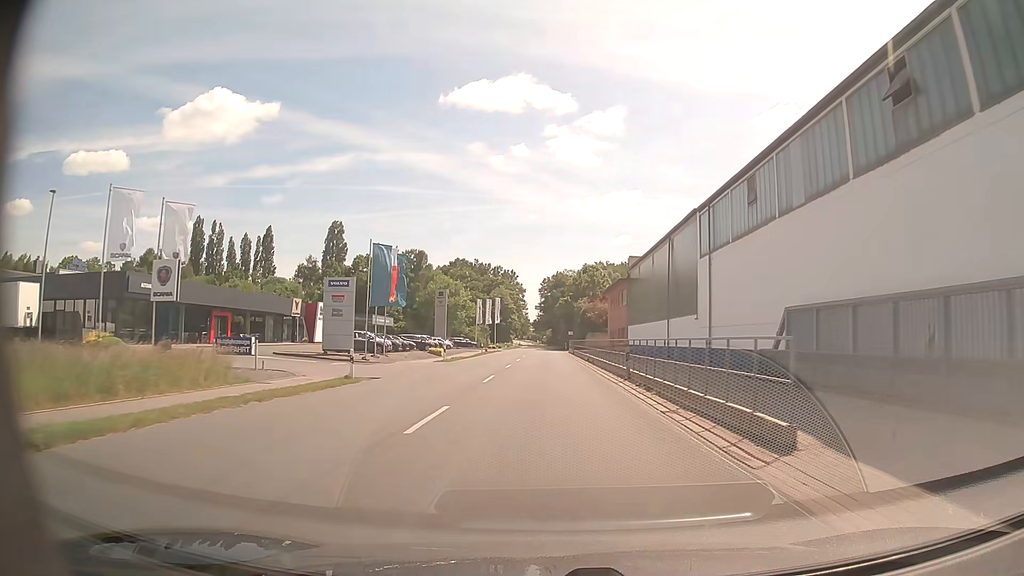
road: secondary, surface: asphalt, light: Day
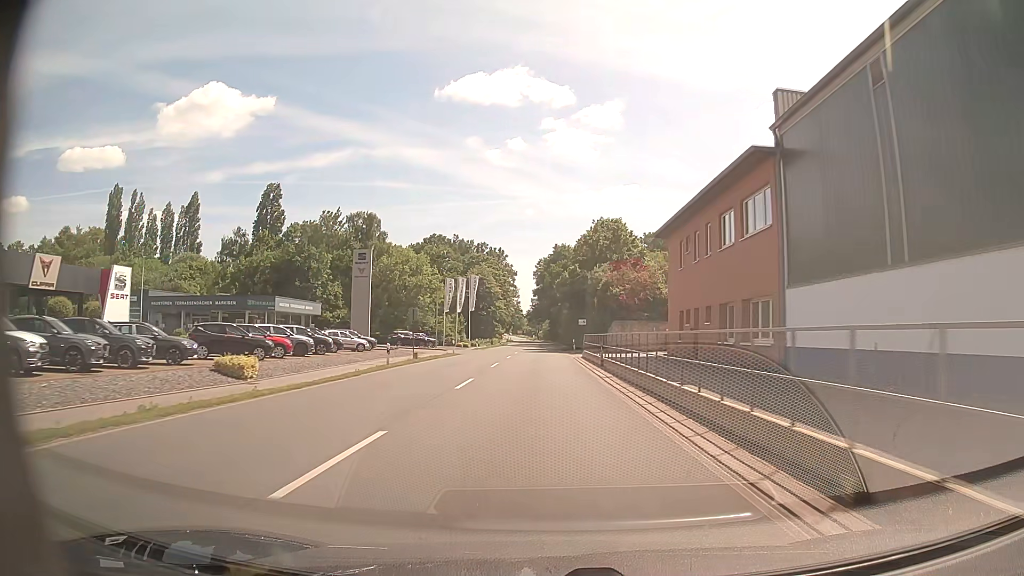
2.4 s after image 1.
(+0.2, +40.3) m; 0°
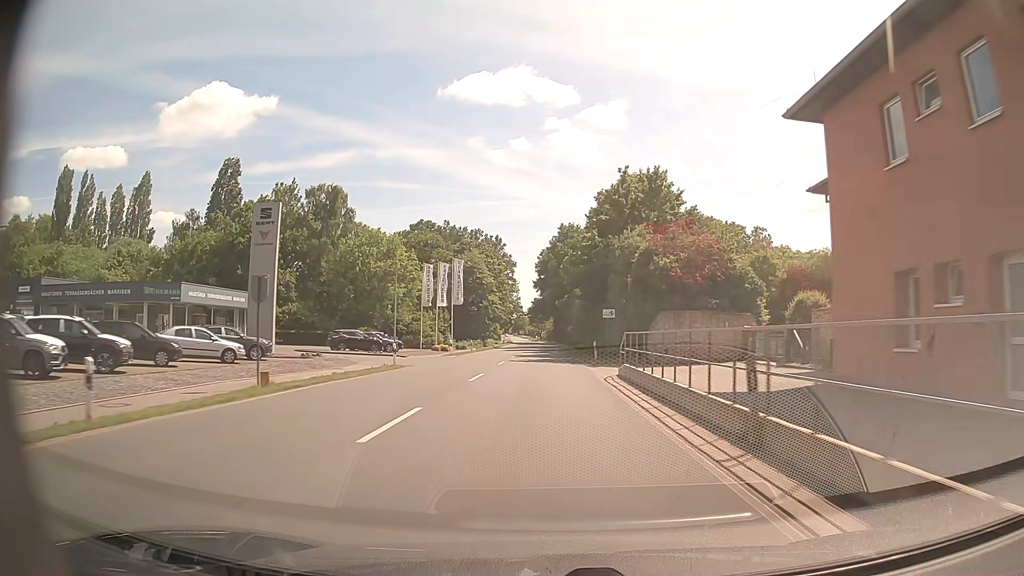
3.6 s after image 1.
(-0.1, +21.2) m; 0°
(0, +10) (0, +20) (0, +30) (0, +40) (0, +50) (0, +60) (0, +70) (0, +80) (-1, +90) (-1, +100) m
